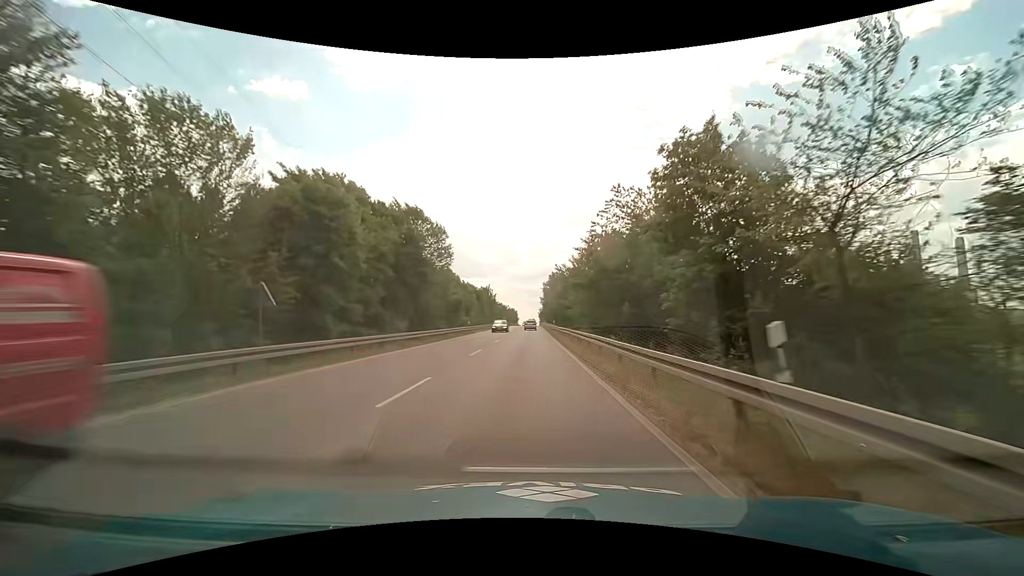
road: primary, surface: asphalt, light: Day
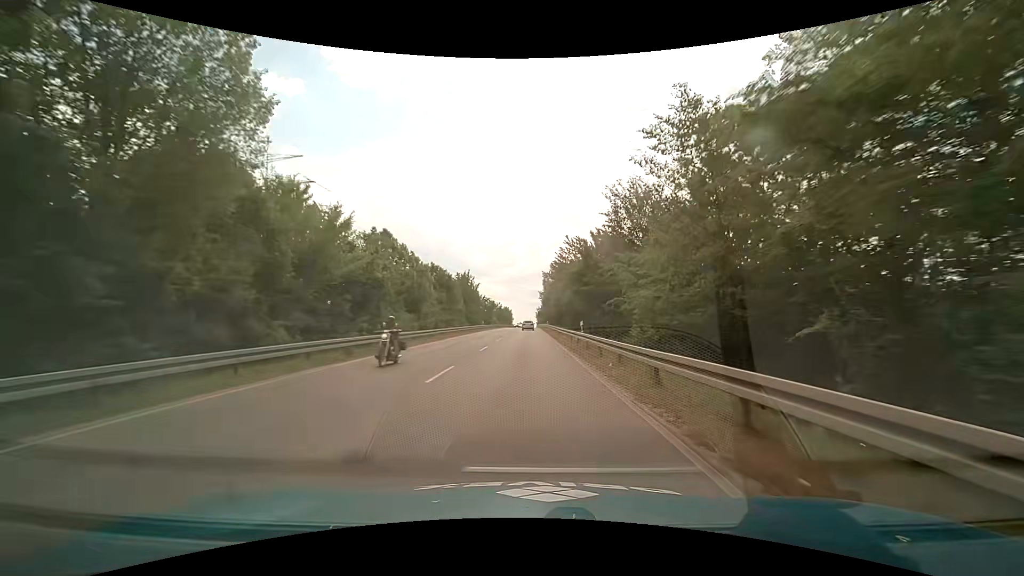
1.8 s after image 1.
(+0.1, +32.1) m; +1°
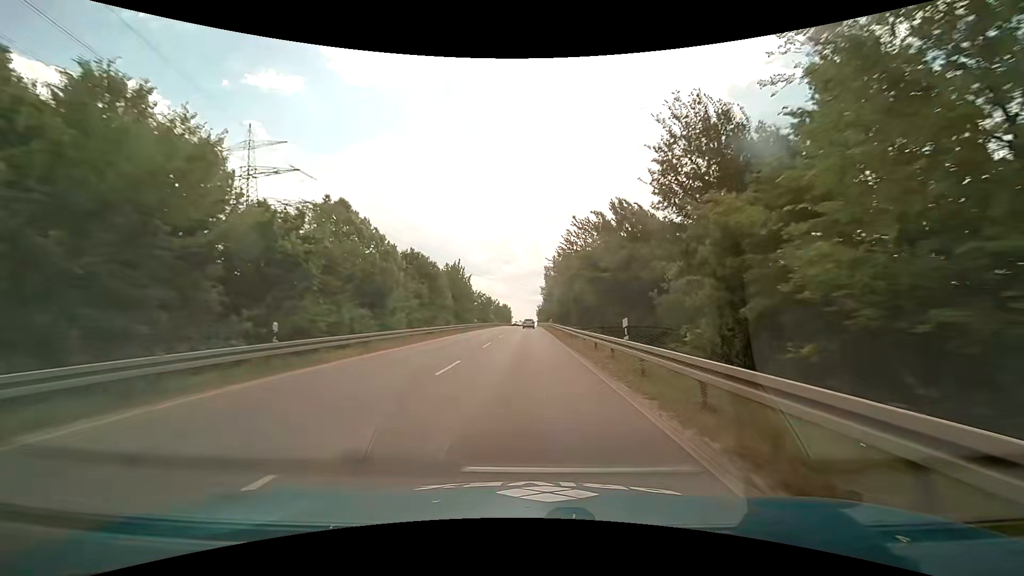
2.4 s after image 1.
(0.0, +10.6) m; -1°
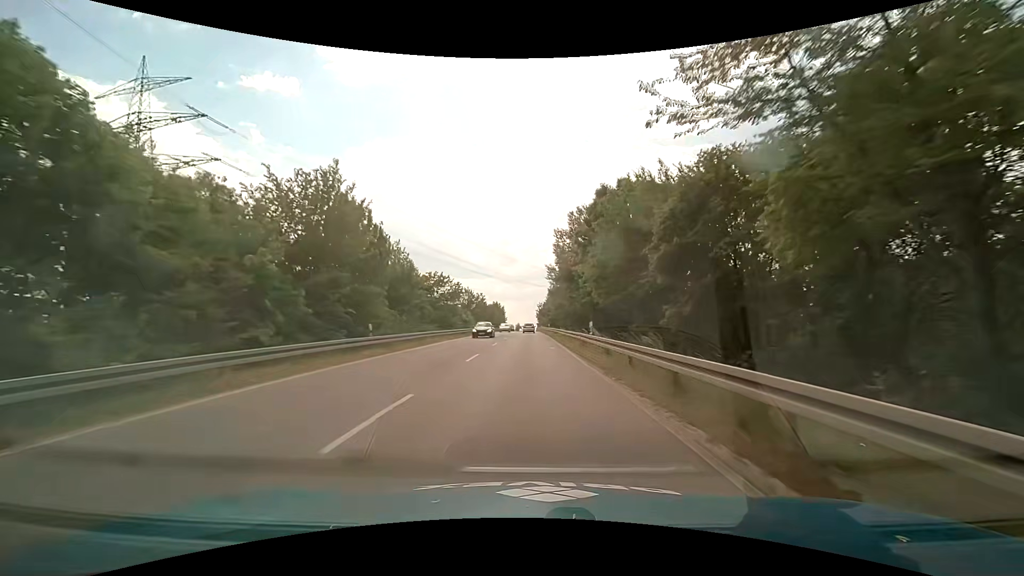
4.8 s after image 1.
(+0.4, +42.4) m; +1°
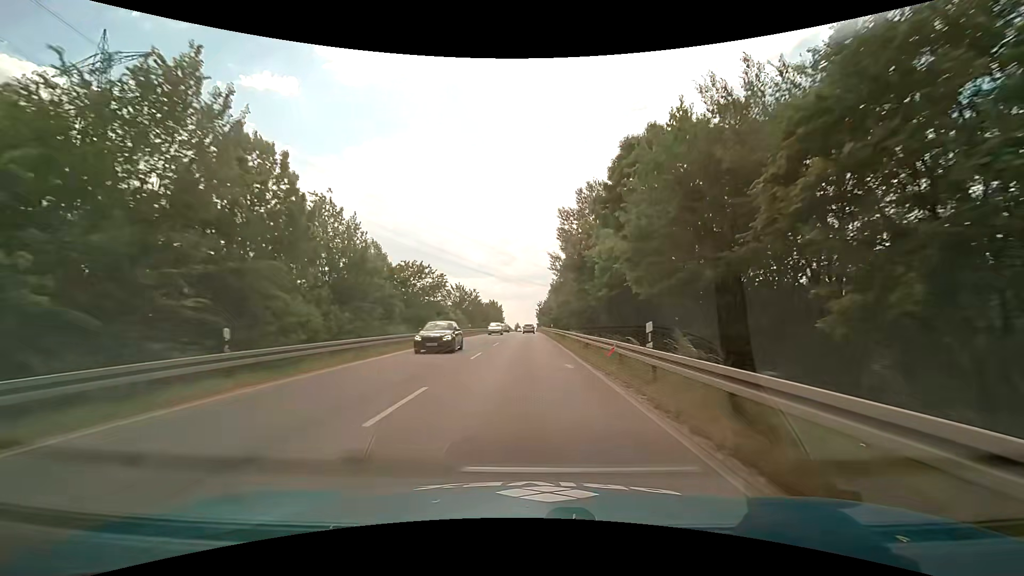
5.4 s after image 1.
(0.0, +10.5) m; 0°
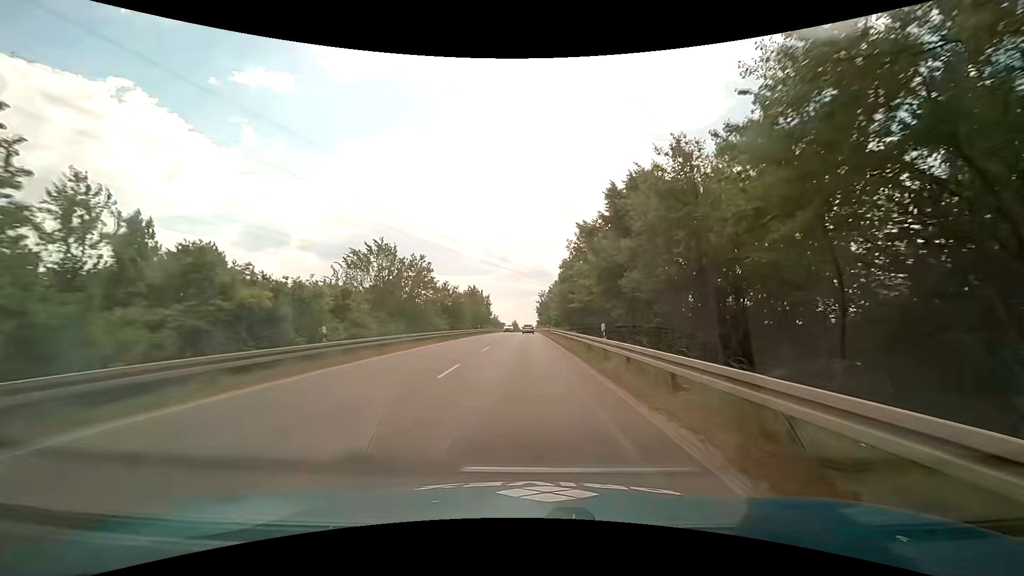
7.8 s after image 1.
(-0.1, +41.7) m; 0°
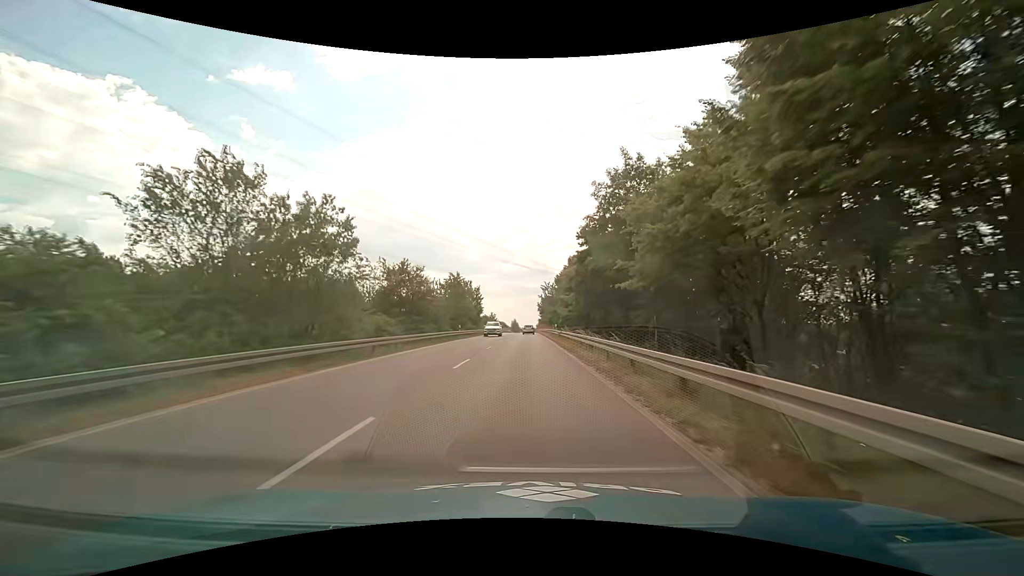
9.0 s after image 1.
(0.0, +20.7) m; 0°
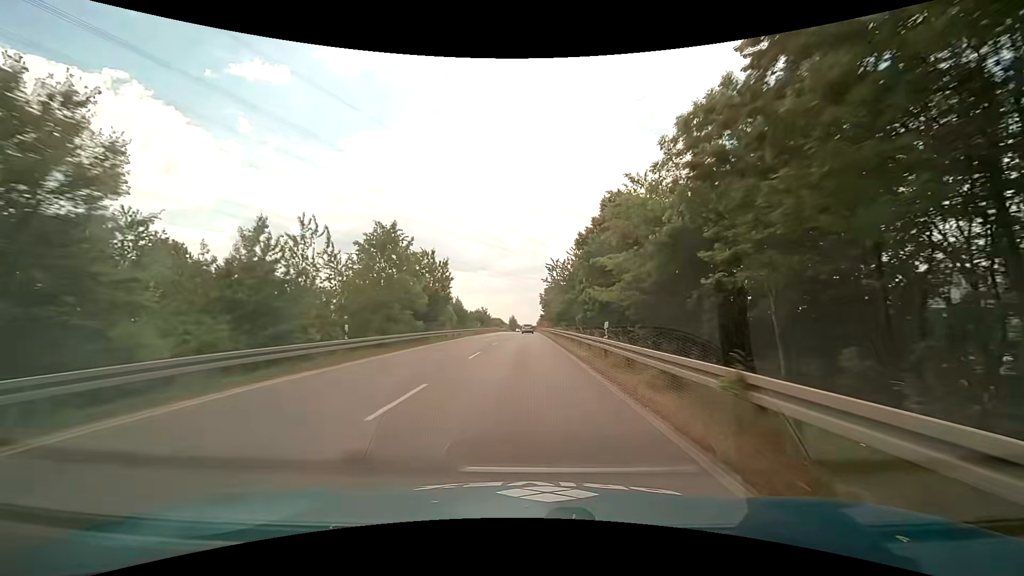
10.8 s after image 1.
(-0.1, +31.7) m; 0°
(0, +10) (0, +20) (0, +30) (0, +40) (0, +50) (0, +60) (0, +70) (0, +80) (0, +90) (0, +100) m
